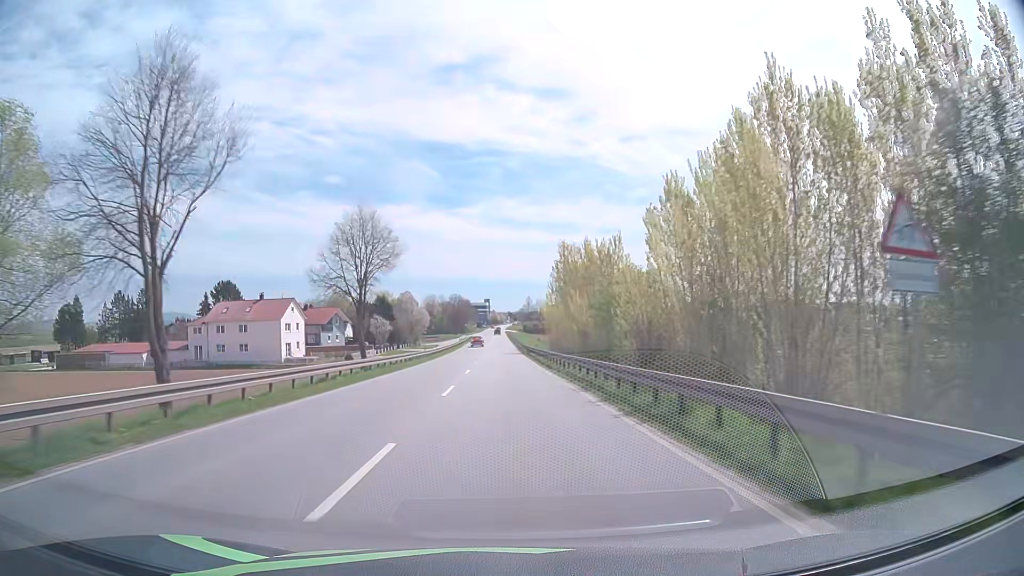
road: primary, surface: asphalt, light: Day
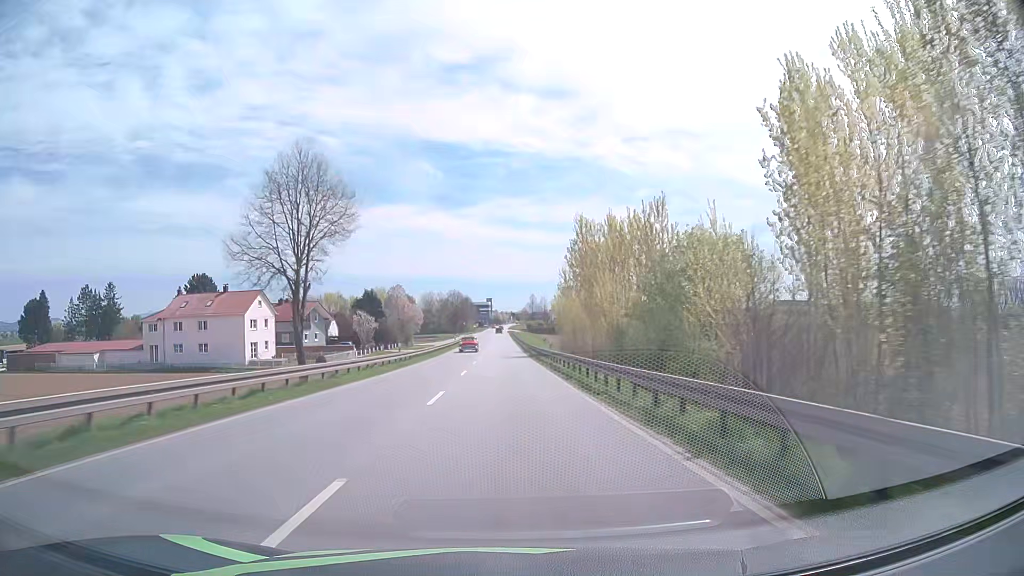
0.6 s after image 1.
(0.0, +14.5) m; 0°
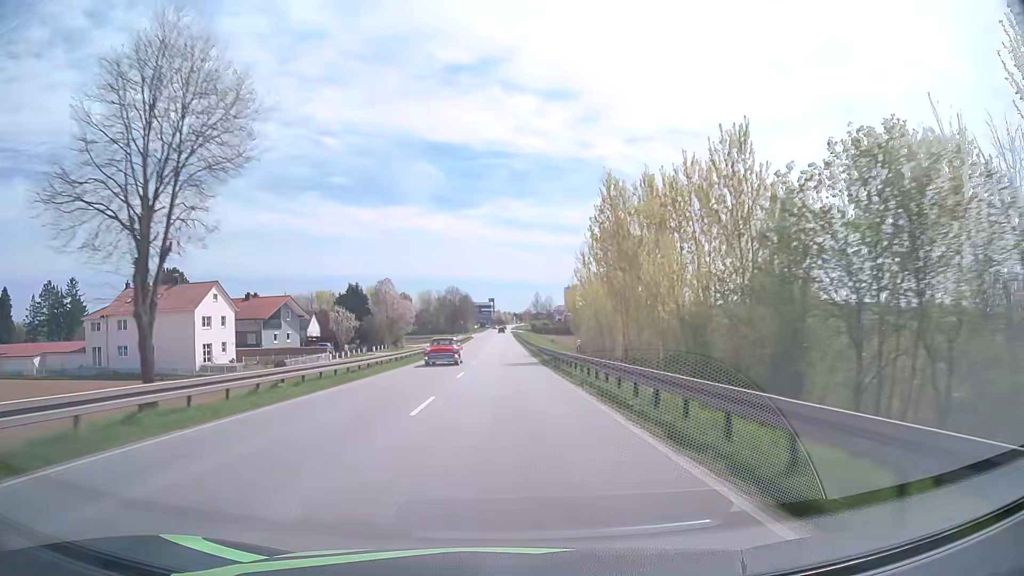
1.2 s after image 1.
(0.0, +14.4) m; 0°
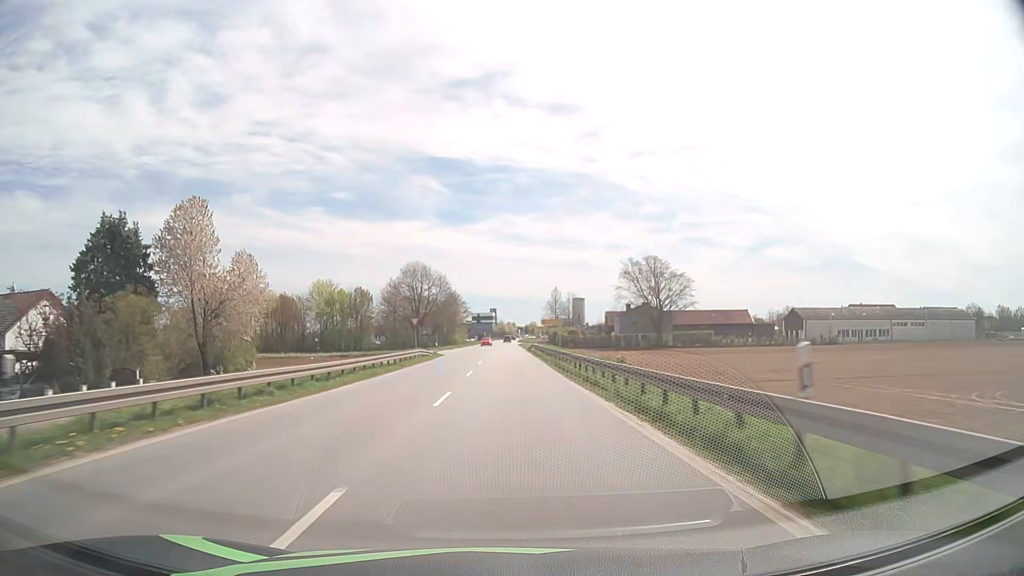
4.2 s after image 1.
(-0.7, +69.9) m; -1°
